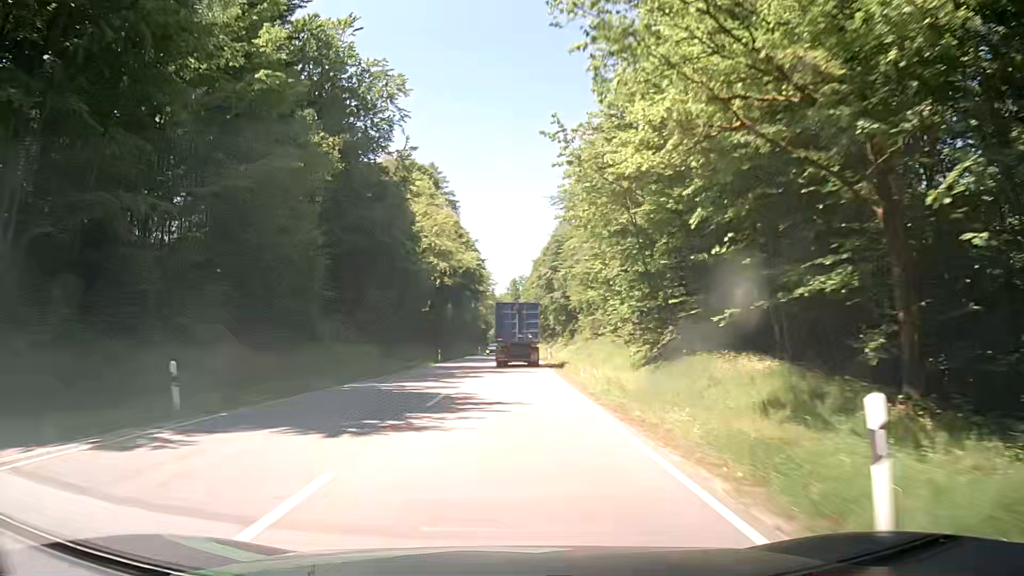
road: secondary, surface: asphalt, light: Day
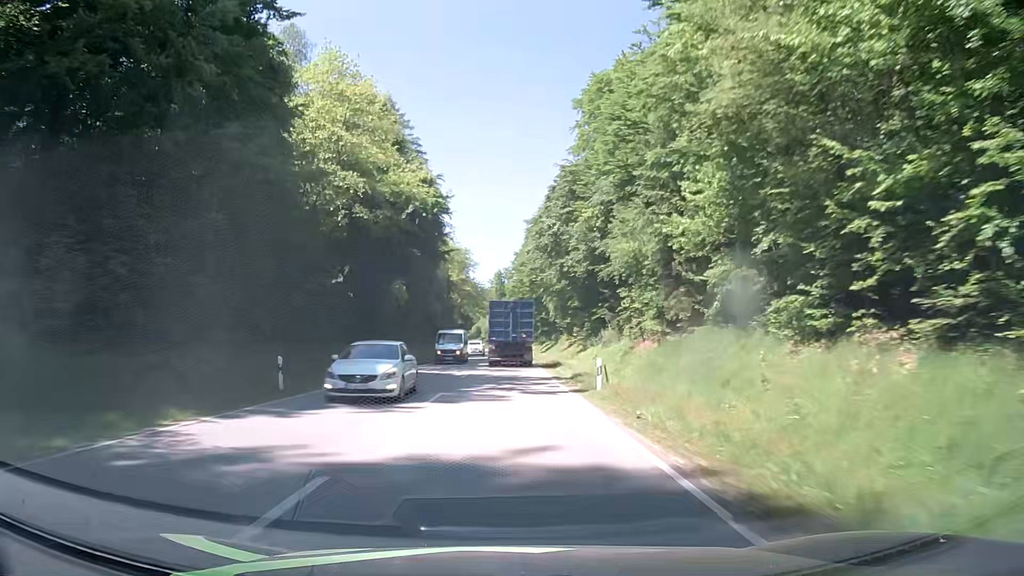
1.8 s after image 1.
(+0.4, +36.0) m; +1°
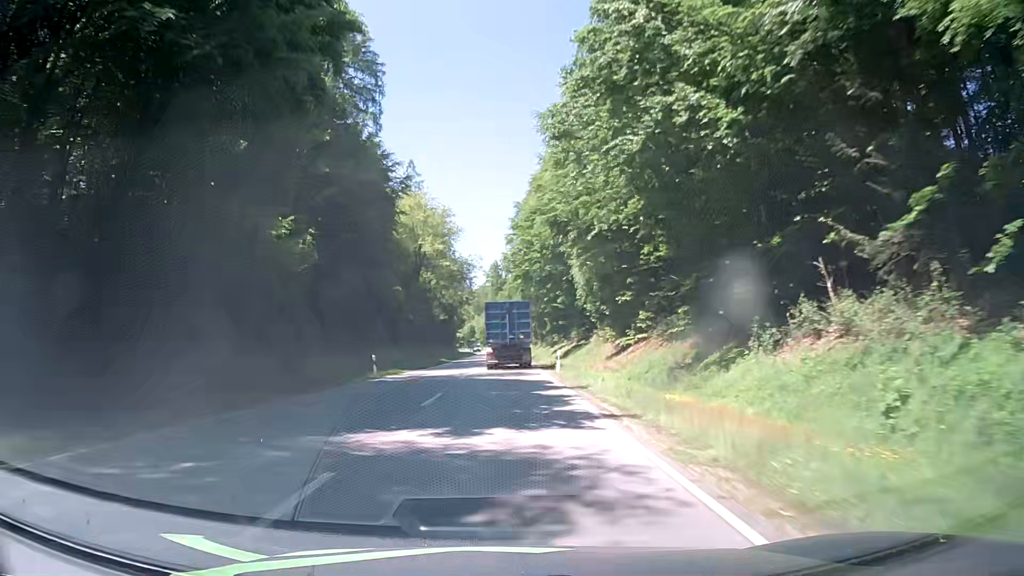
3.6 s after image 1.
(+0.3, +35.7) m; +1°
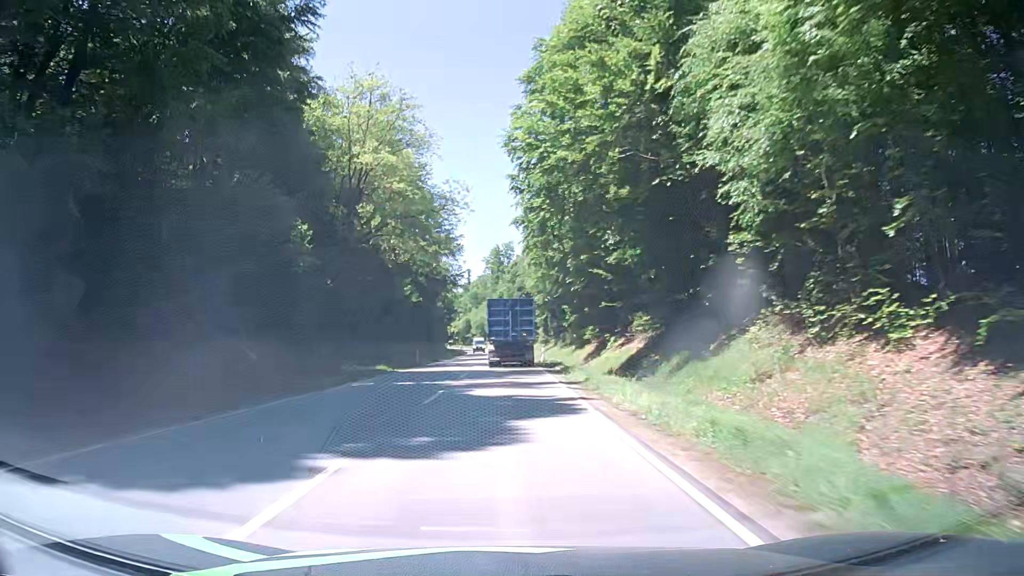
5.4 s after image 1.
(-0.3, +35.4) m; -1°
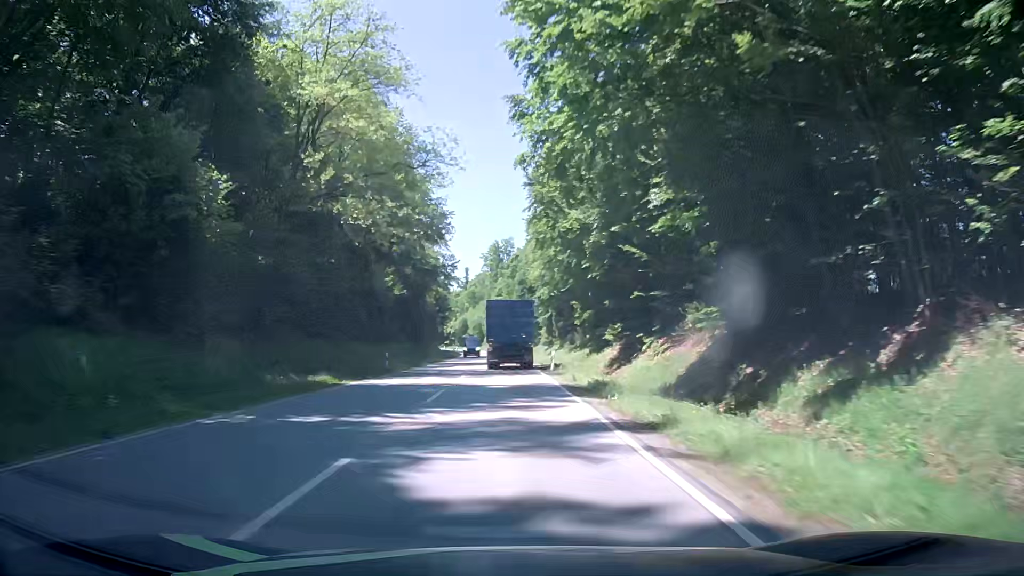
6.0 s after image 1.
(0.0, +11.7) m; 0°
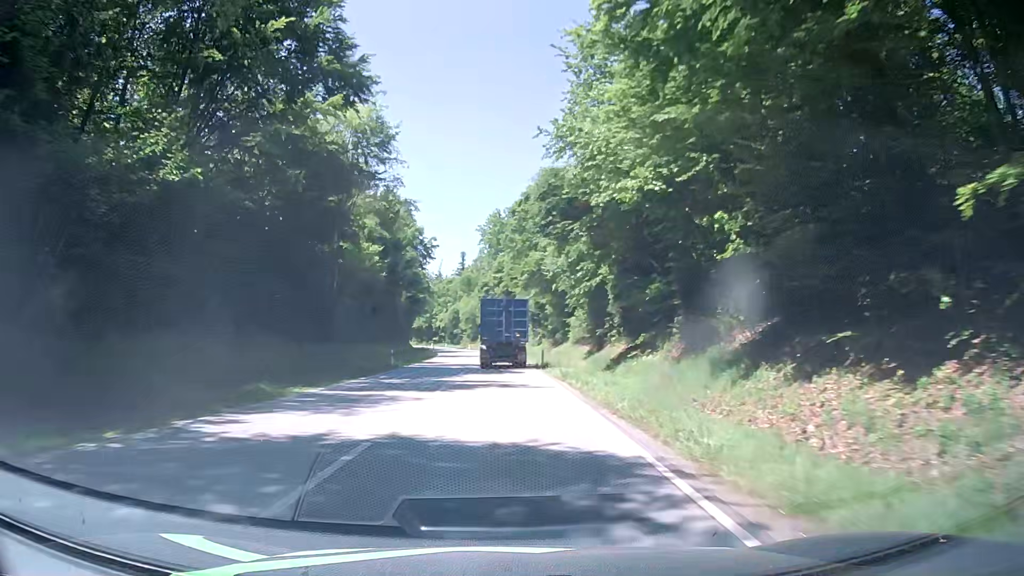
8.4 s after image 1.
(0.0, +46.7) m; 0°
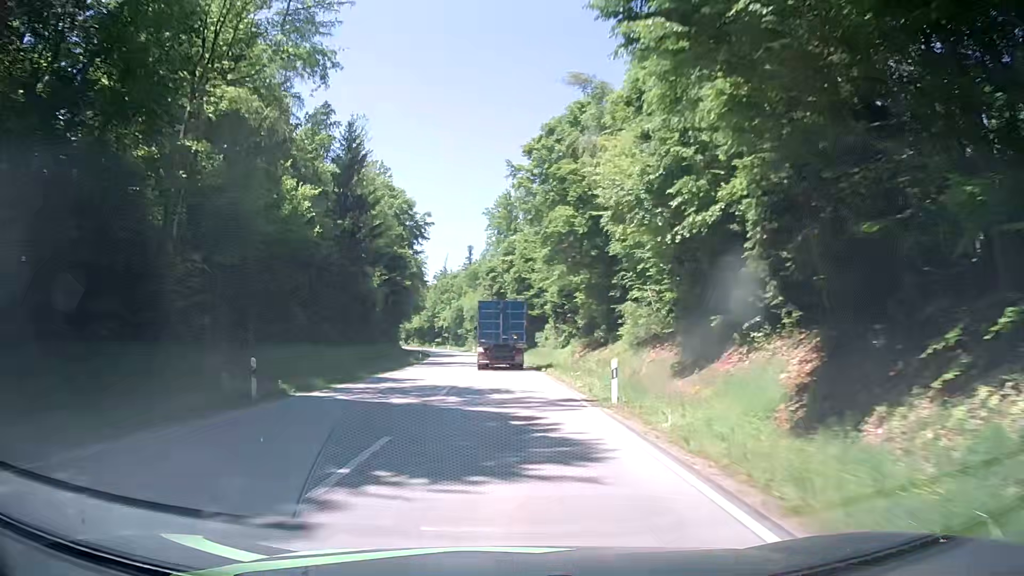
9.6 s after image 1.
(-0.1, +23.2) m; -1°
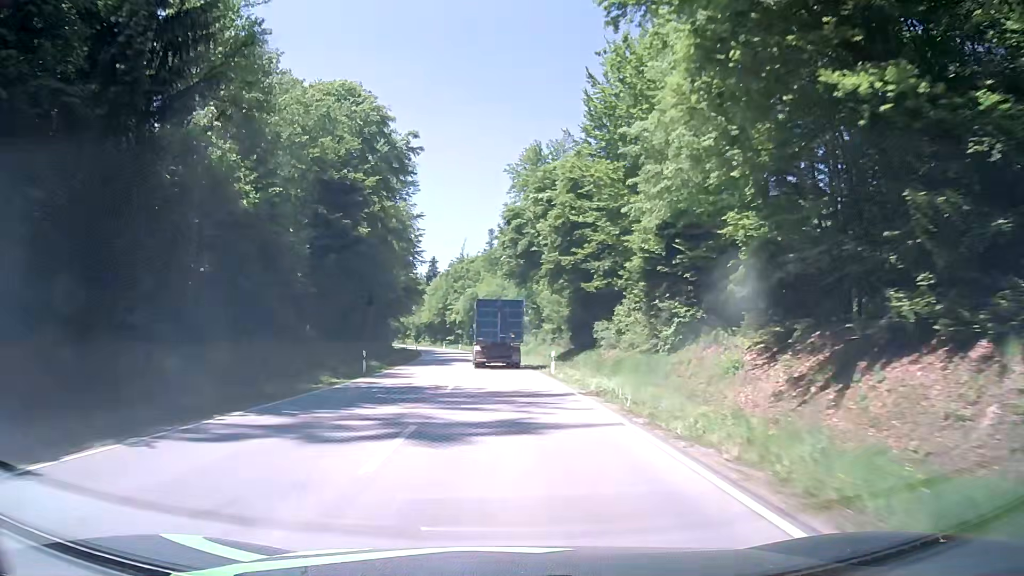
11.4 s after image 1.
(-0.6, +34.8) m; -3°
(0, +10) (0, +20) (0, +30) (0, +40) (-1, +50) (-2, +60) (-2, +70) (-3, +80) (-4, +90) (-6, +100) m
